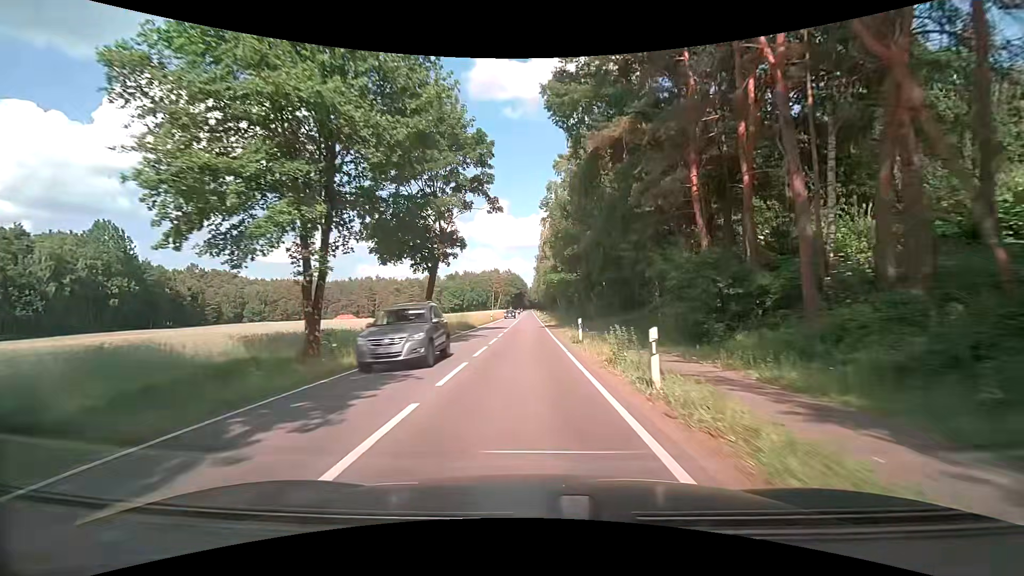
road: secondary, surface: asphalt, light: Day
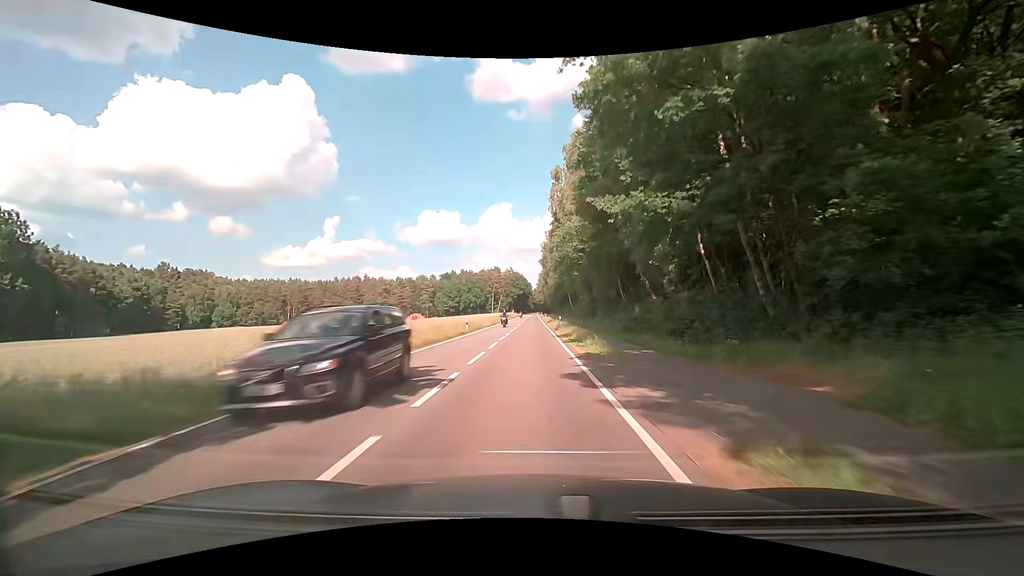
(-0.1, +31.0) m; 0°
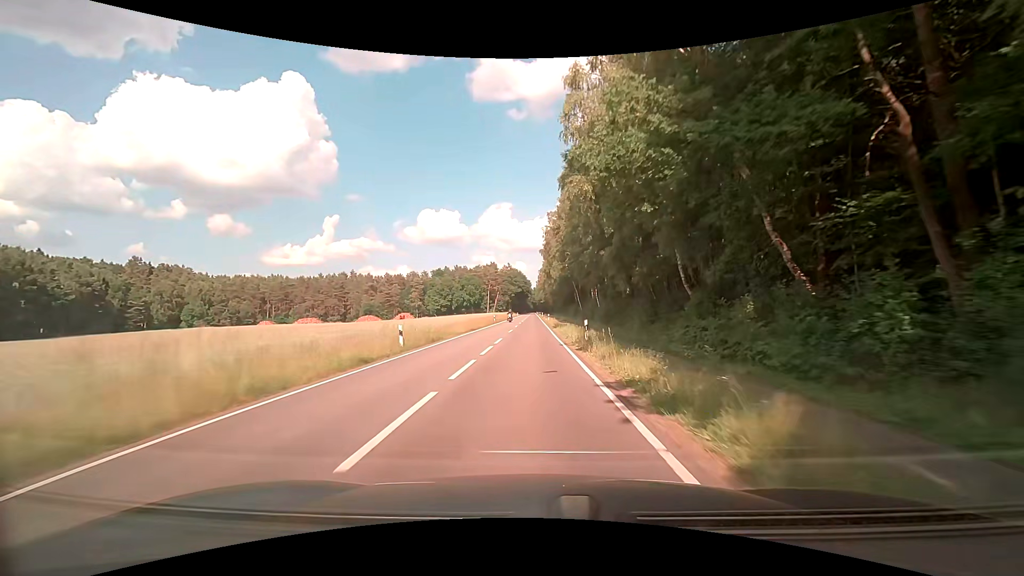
(-0.1, +20.5) m; 0°
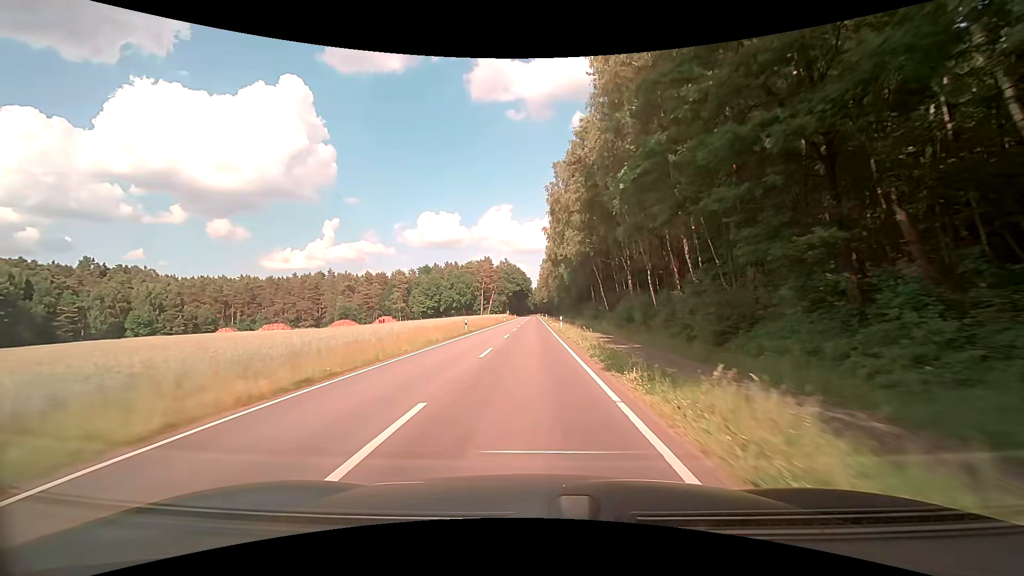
(+0.1, +30.4) m; 0°
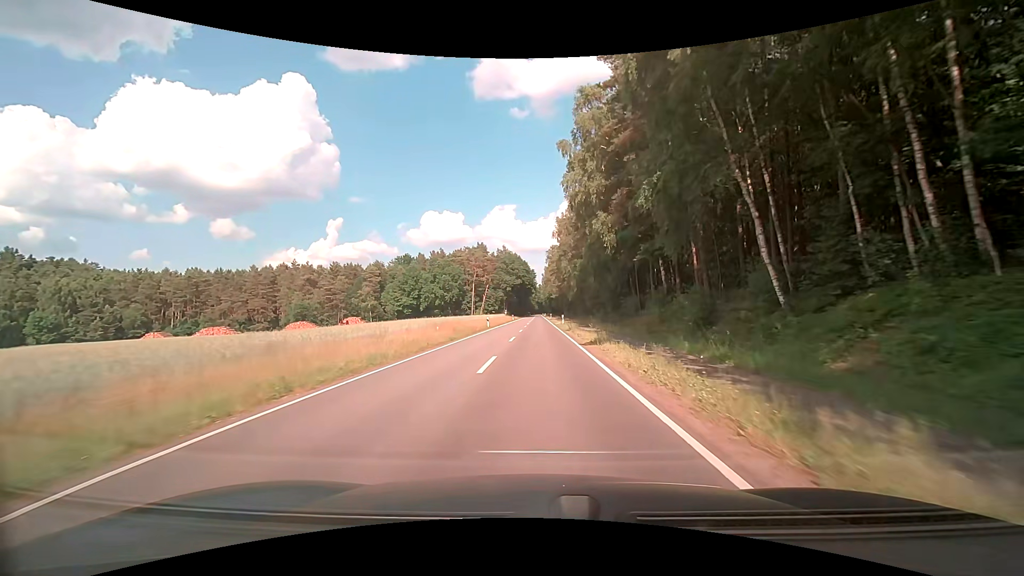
(-0.4, +39.8) m; 0°
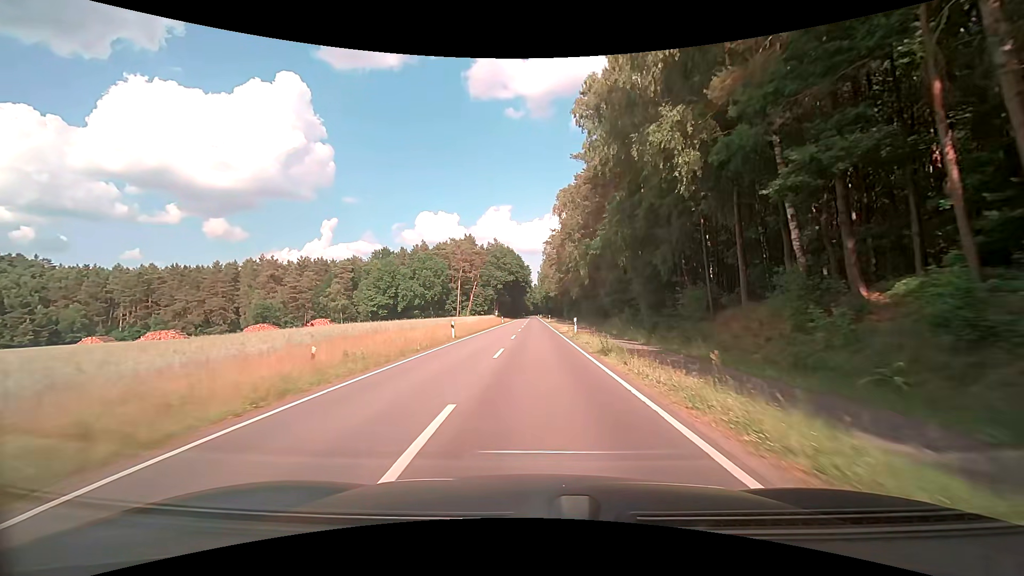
(0.0, +19.6) m; 0°
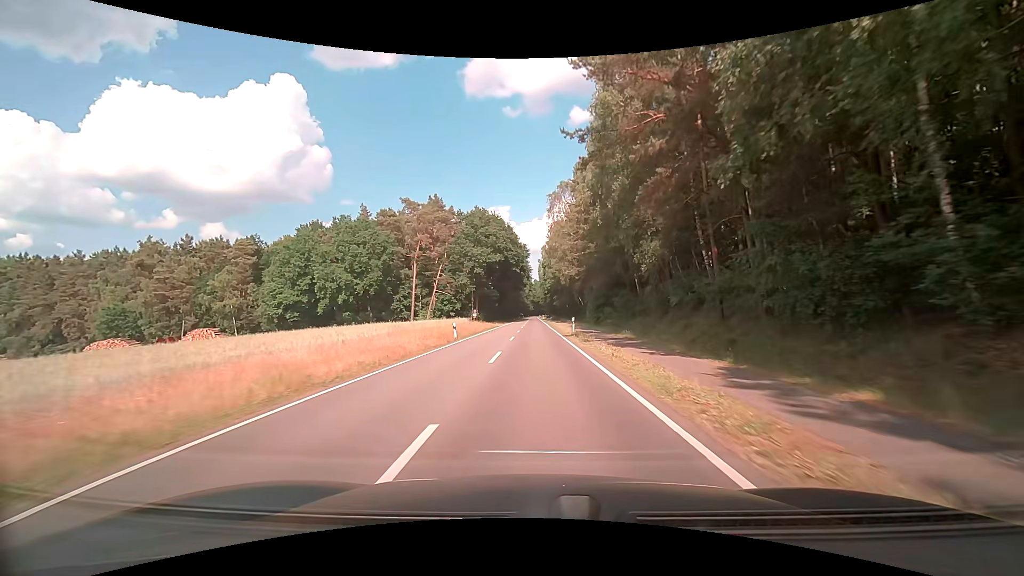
(0.0, +48.7) m; 0°
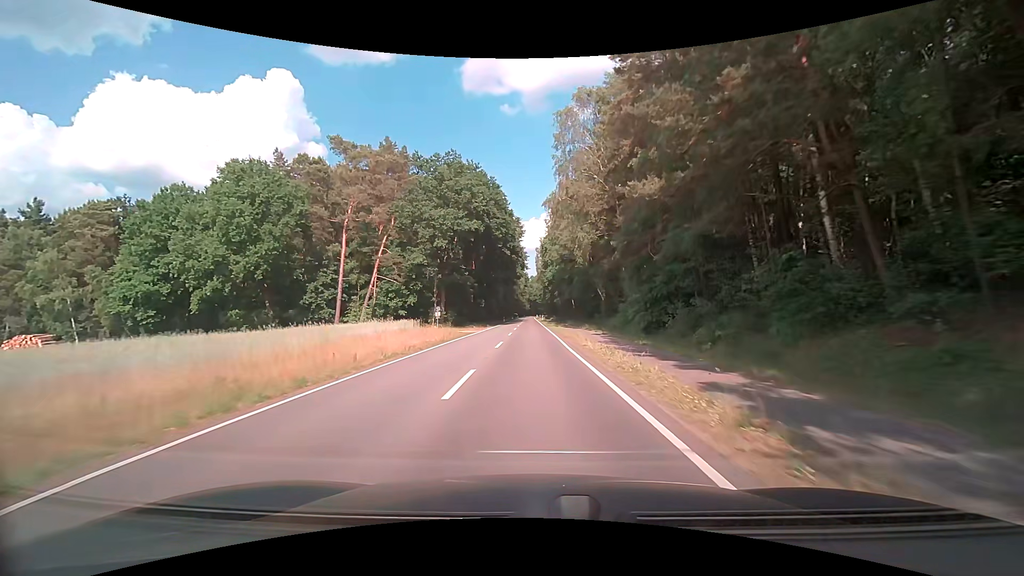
(+0.2, +29.9) m; 0°
(0, +10) (0, +20) (0, +30) (0, +40) (0, +50) (0, +60) (0, +70) (0, +80) (0, +90) (0, +100) m
